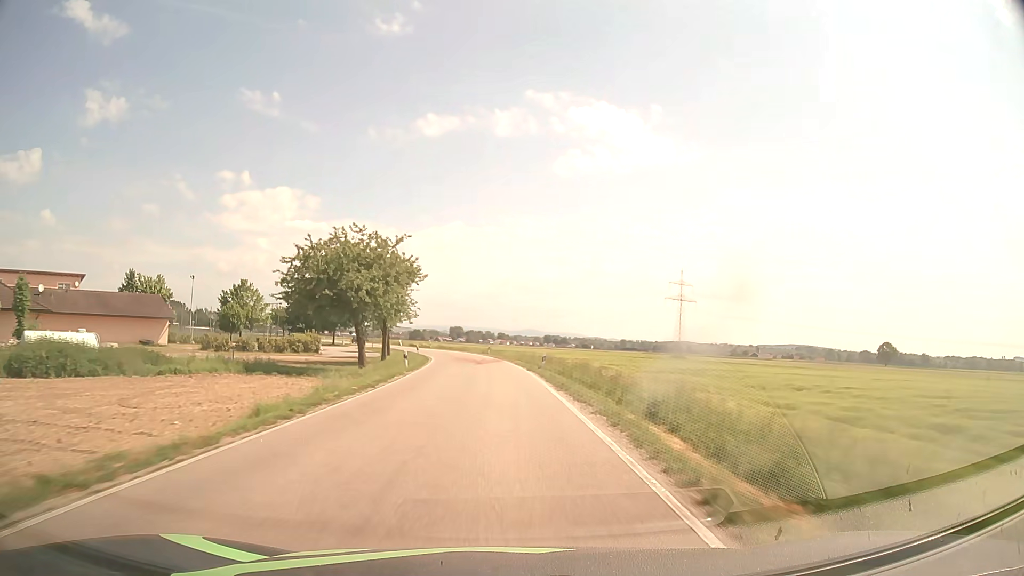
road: secondary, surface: asphalt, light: Day
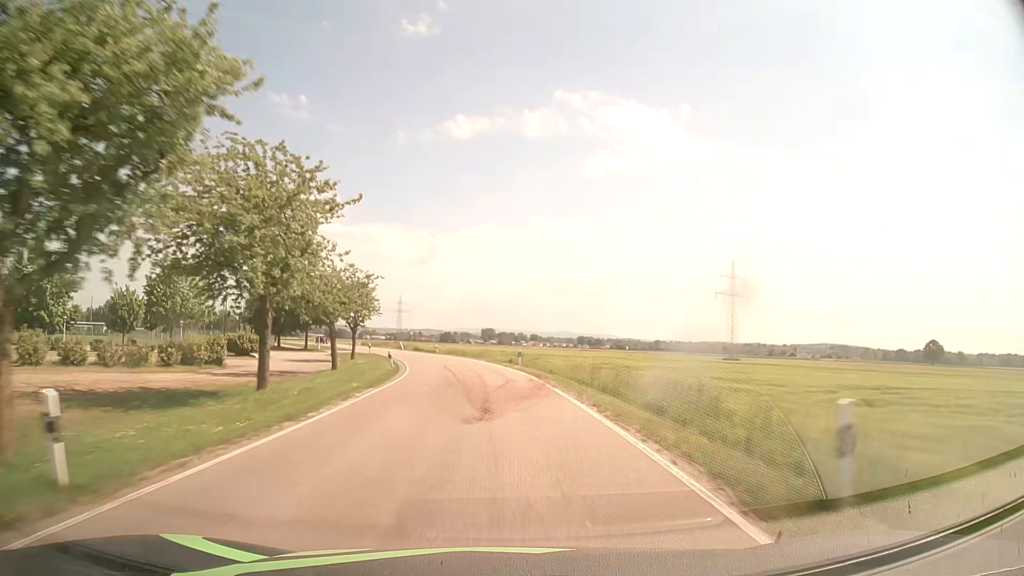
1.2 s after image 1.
(-0.5, +28.4) m; -3°
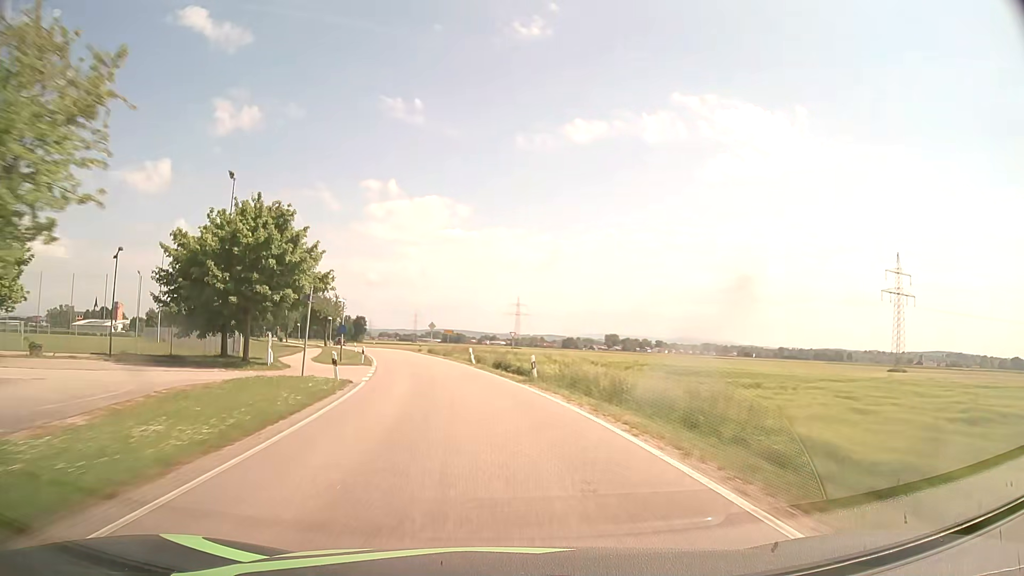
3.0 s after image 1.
(-3.4, +42.3) m; -10°
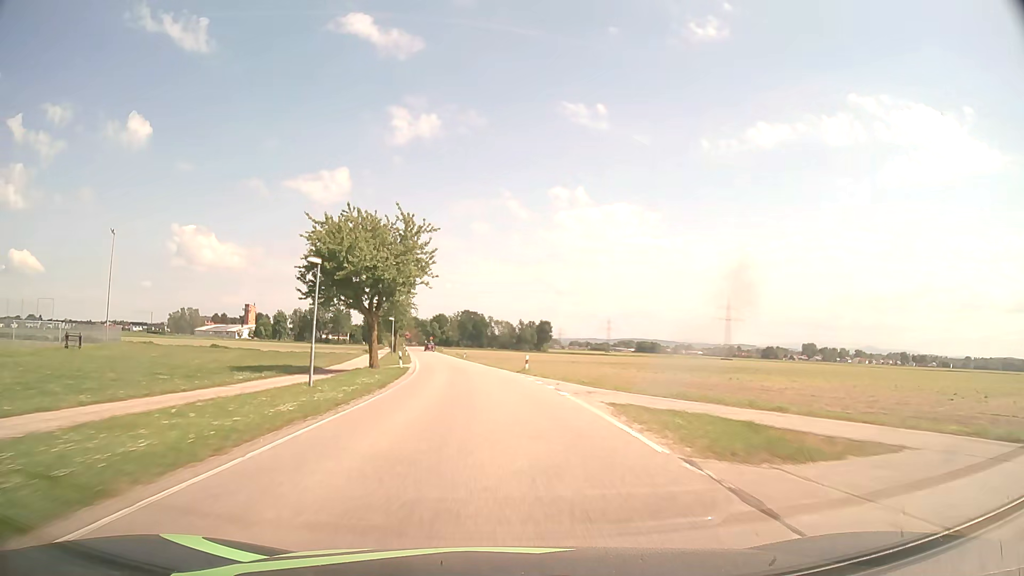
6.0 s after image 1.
(-11.8, +69.4) m; -17°
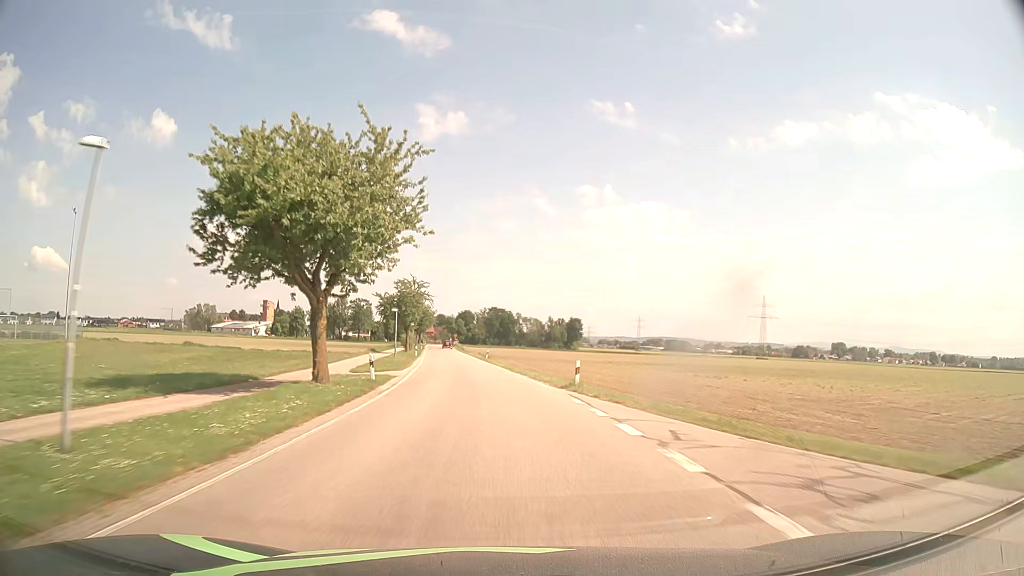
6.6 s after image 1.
(-0.3, +14.2) m; -2°
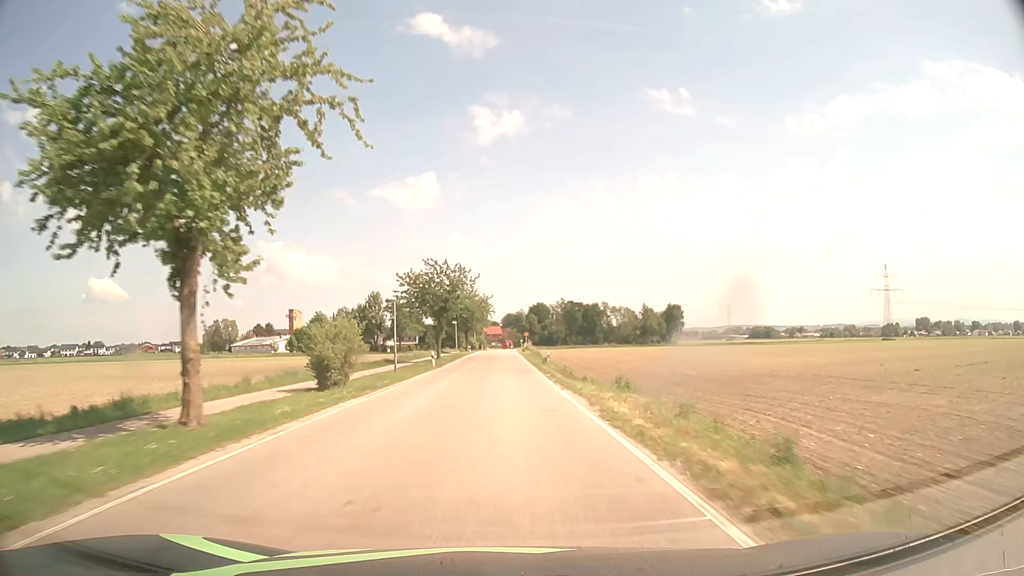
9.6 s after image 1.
(-4.7, +68.8) m; -6°
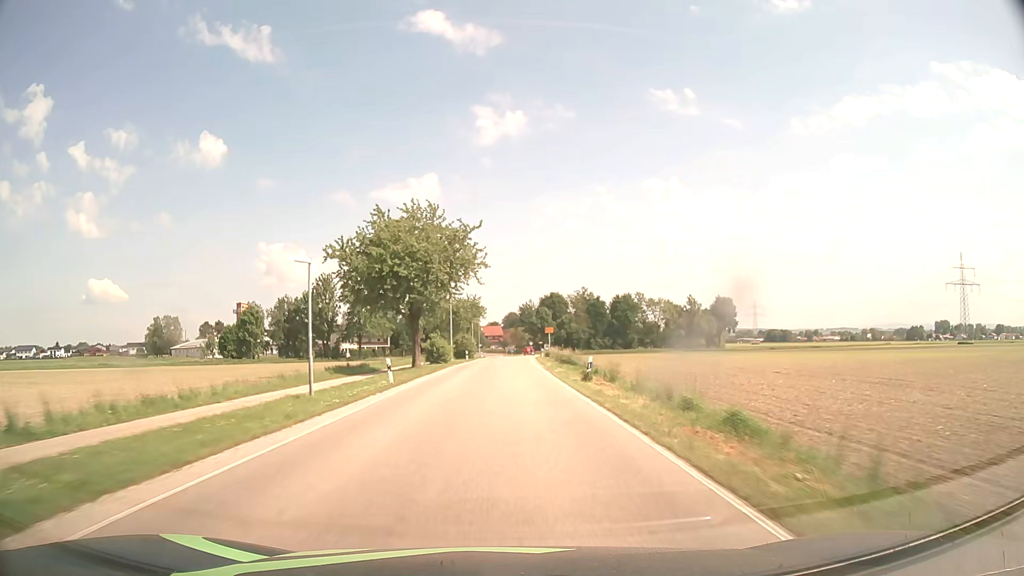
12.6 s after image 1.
(-0.6, +64.4) m; 0°
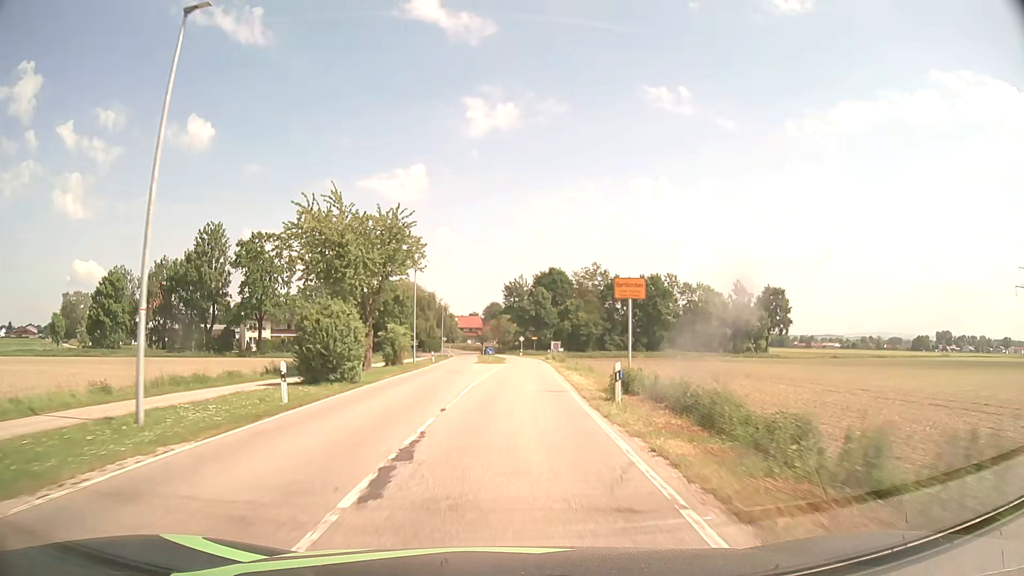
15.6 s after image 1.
(+0.7, +55.0) m; +1°
(0, +10) (0, +20) (+1, +30) (+1, +40) (+1, +50) (+2, +60) (+2, +70) (+2, +80) (+1, +90) (0, +100) m
